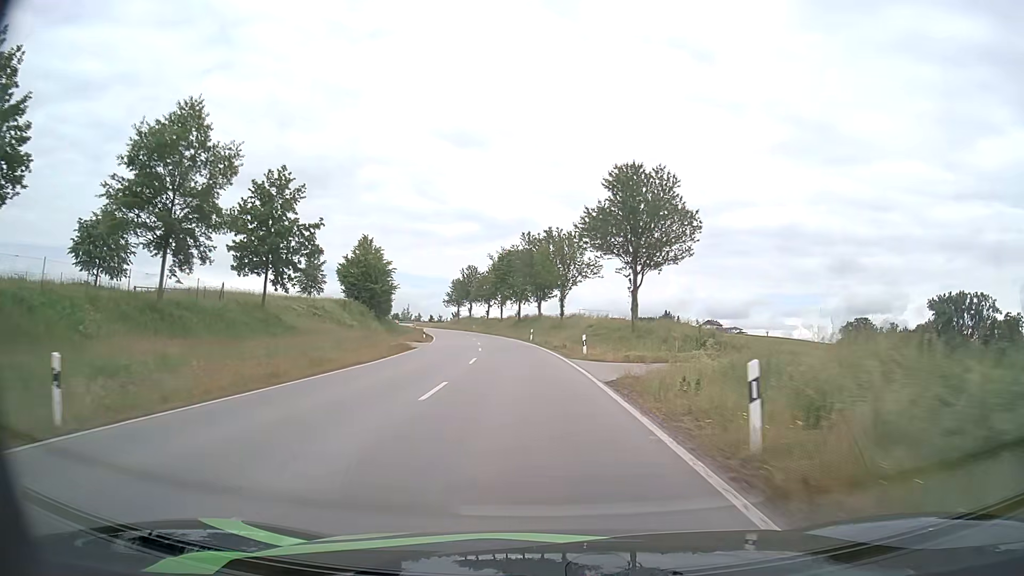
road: secondary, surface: asphalt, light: Day
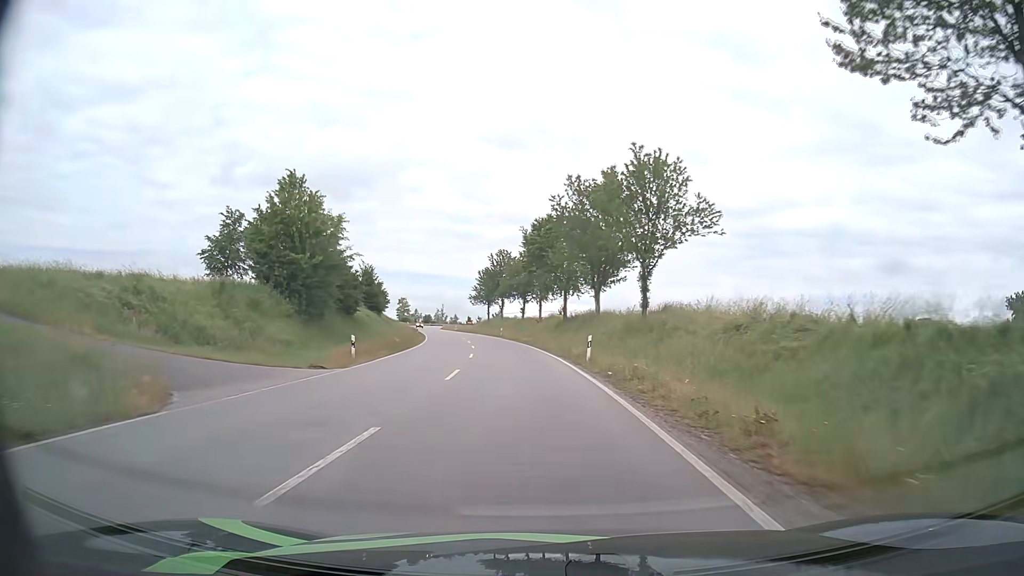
(-1.0, +31.6) m; -4°
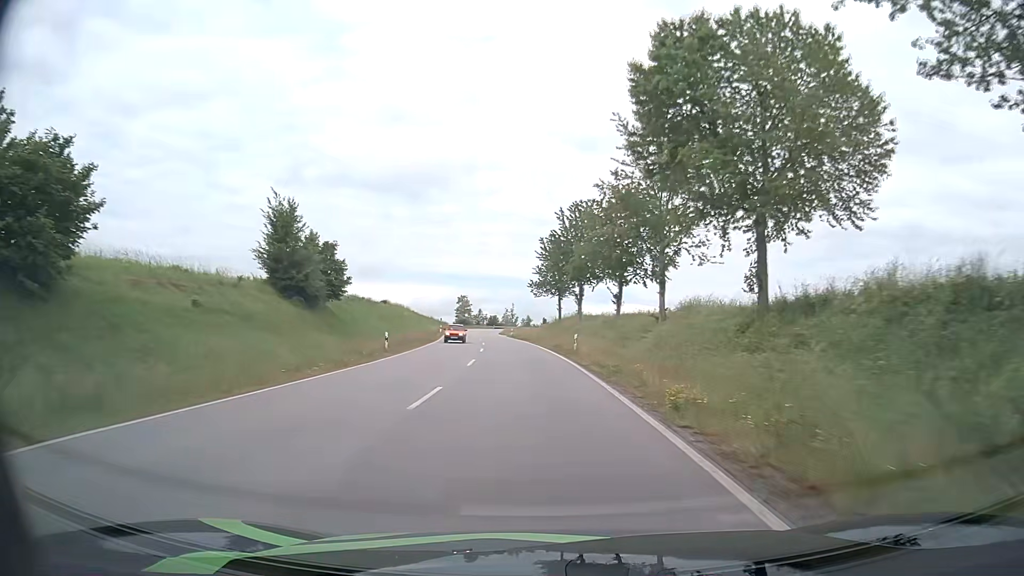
(-2.3, +42.3) m; -7°
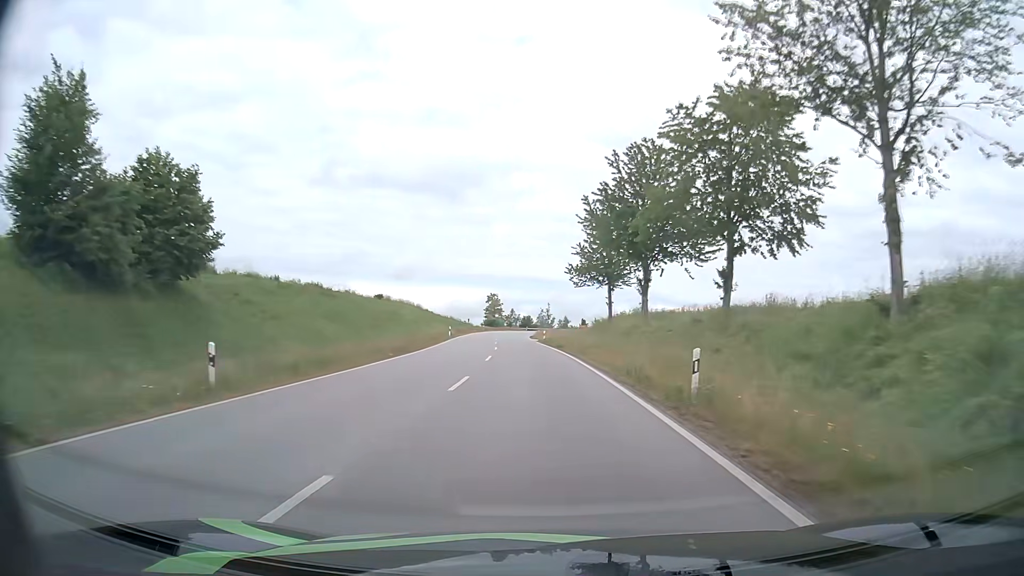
(-0.6, +21.3) m; -3°
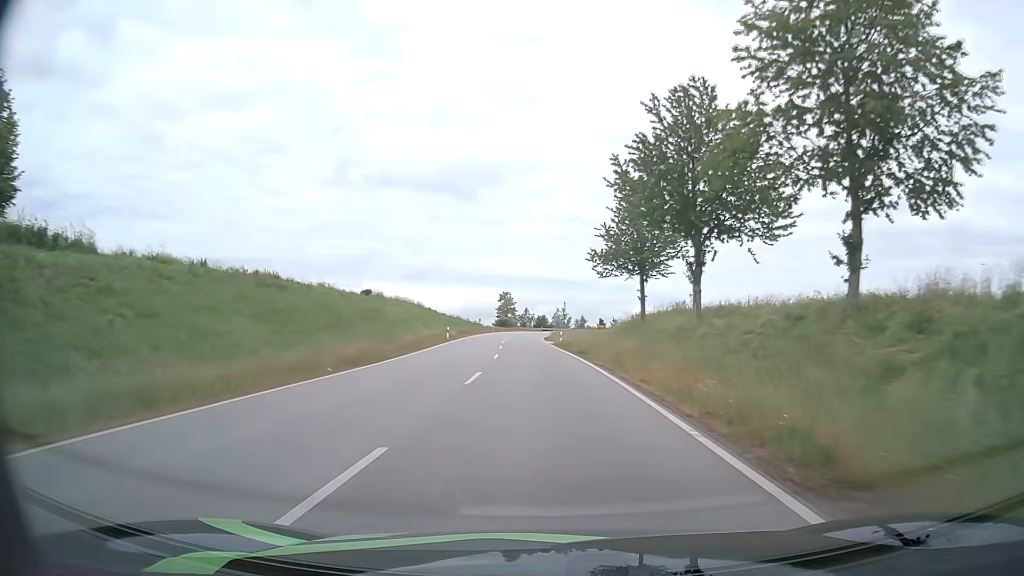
(-0.1, +10.7) m; -1°
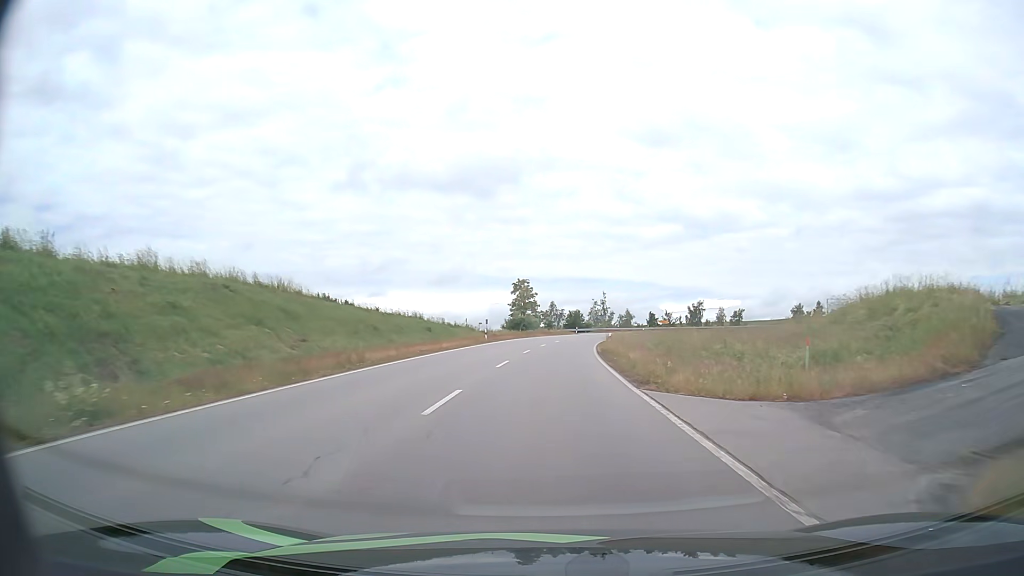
(-1.7, +53.4) m; -2°
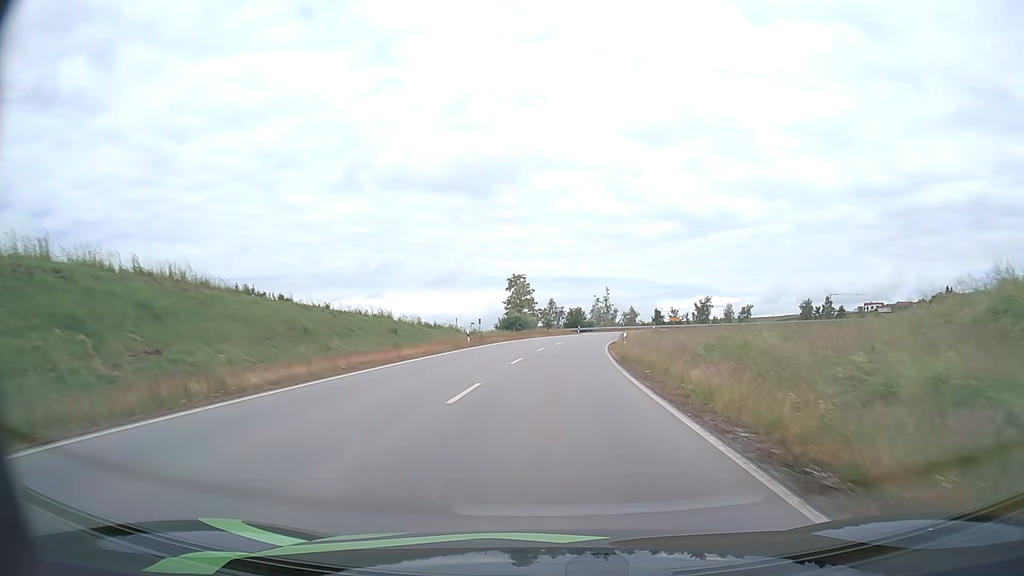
(0.0, +10.6) m; 0°
